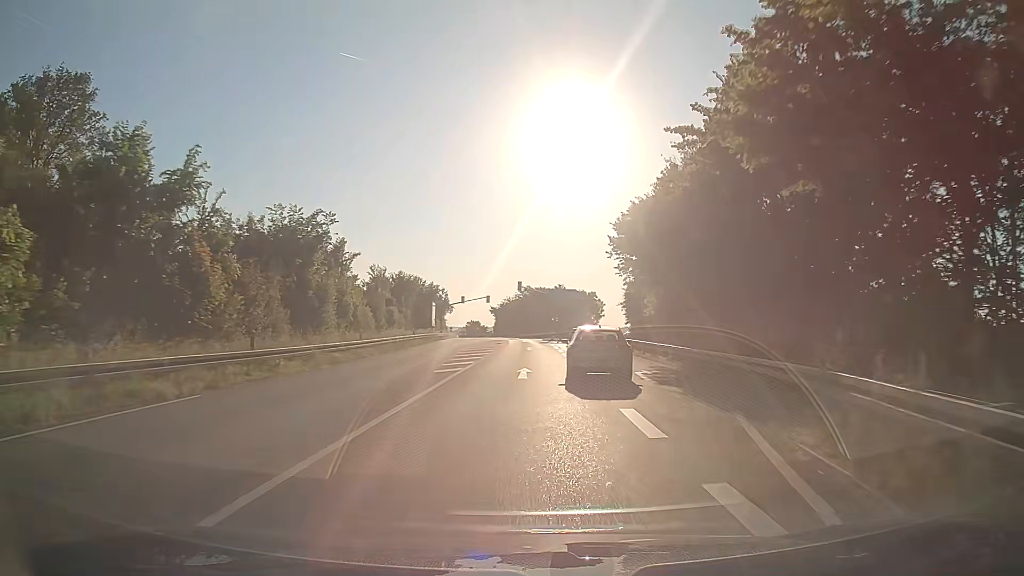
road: primary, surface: asphalt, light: Day
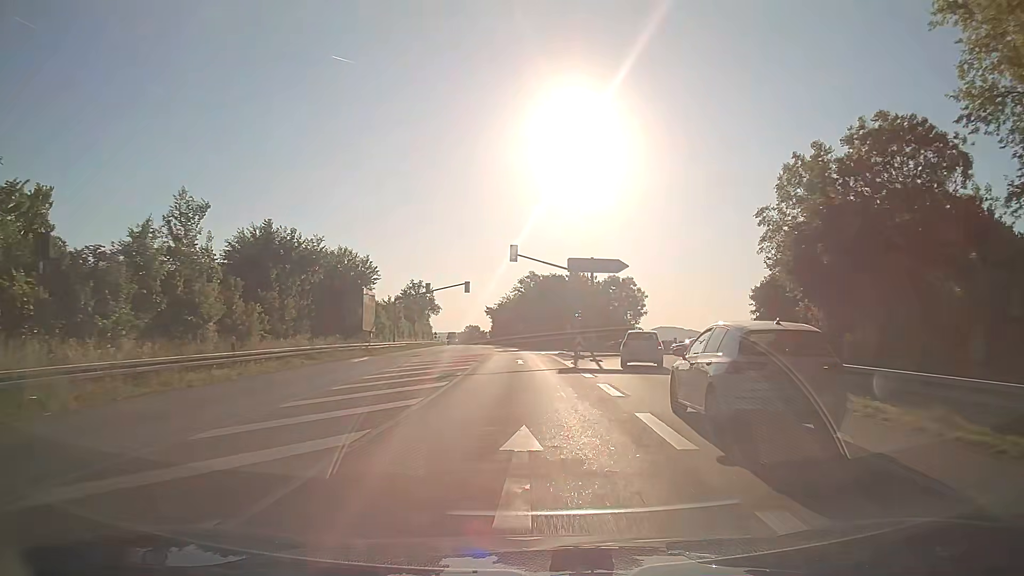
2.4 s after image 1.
(+0.1, +37.0) m; 0°
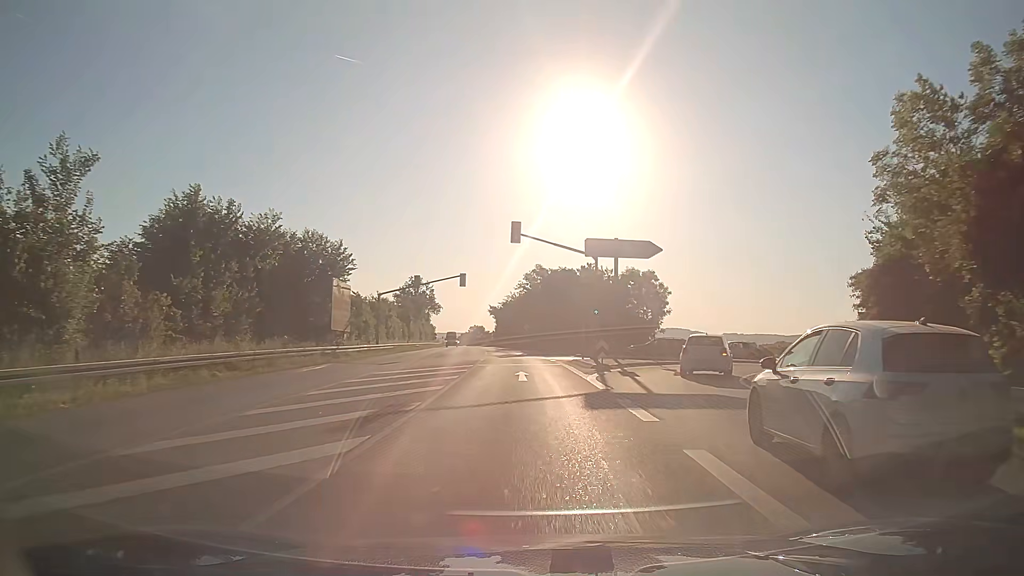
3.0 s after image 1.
(0.0, +9.3) m; -1°
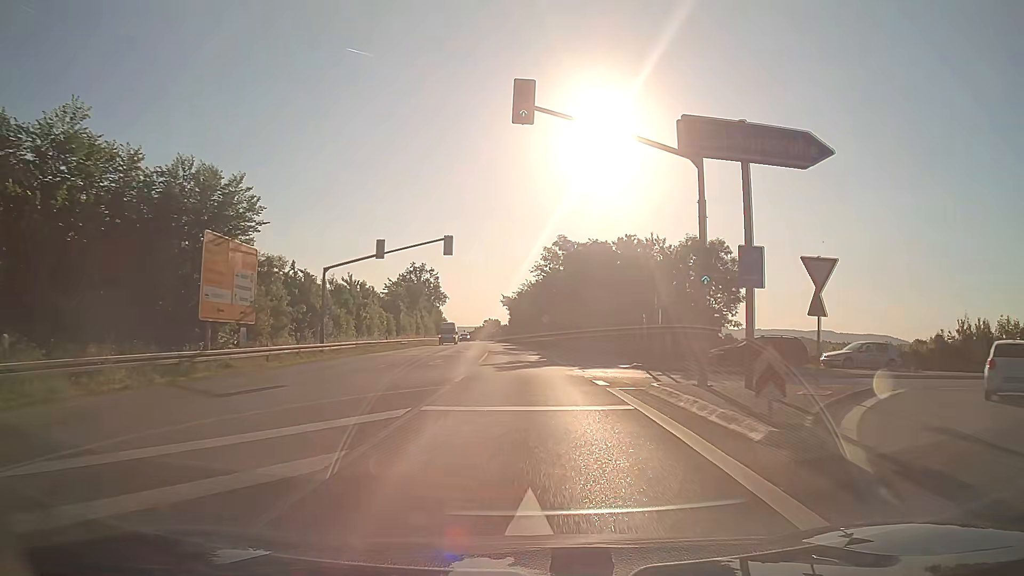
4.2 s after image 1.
(-0.2, +18.5) m; -2°
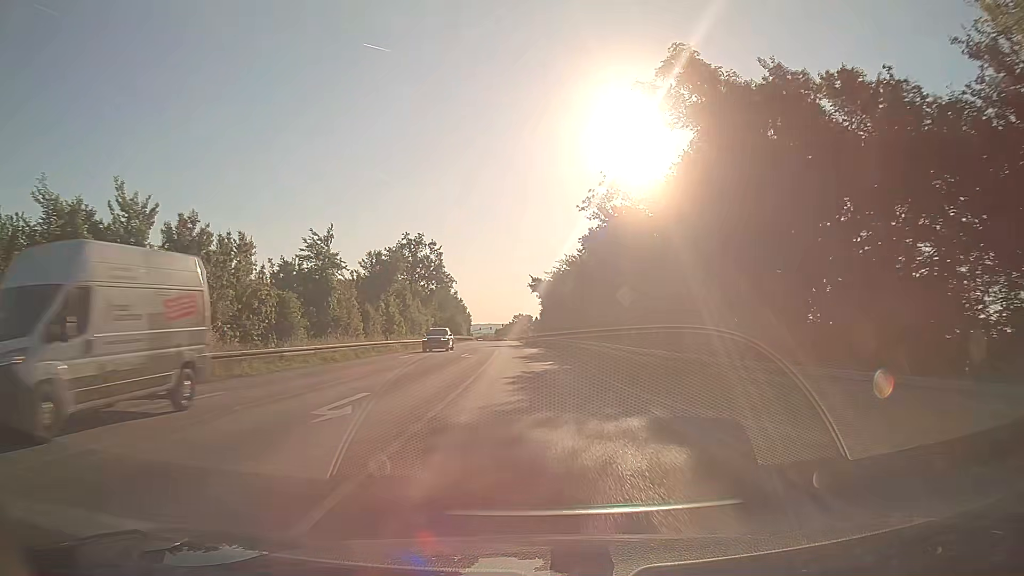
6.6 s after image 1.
(-1.0, +37.0) m; -3°
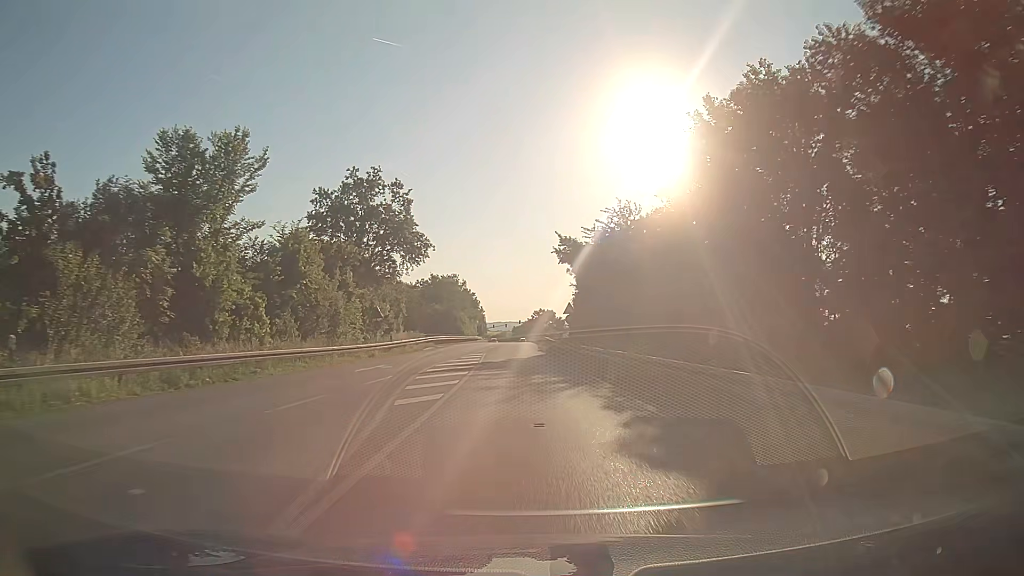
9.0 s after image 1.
(-0.6, +37.1) m; -2°
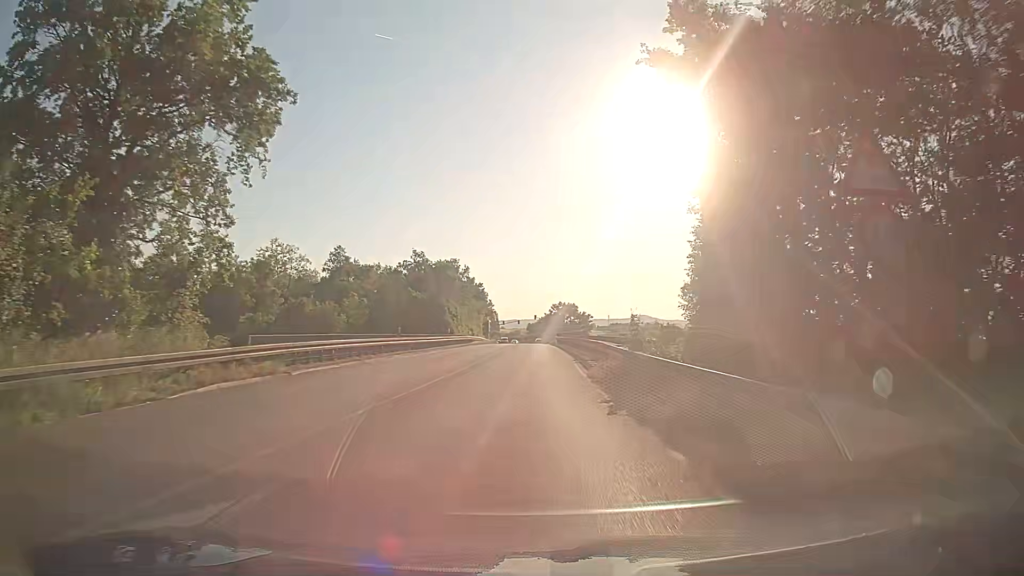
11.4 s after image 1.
(-0.6, +37.5) m; -1°
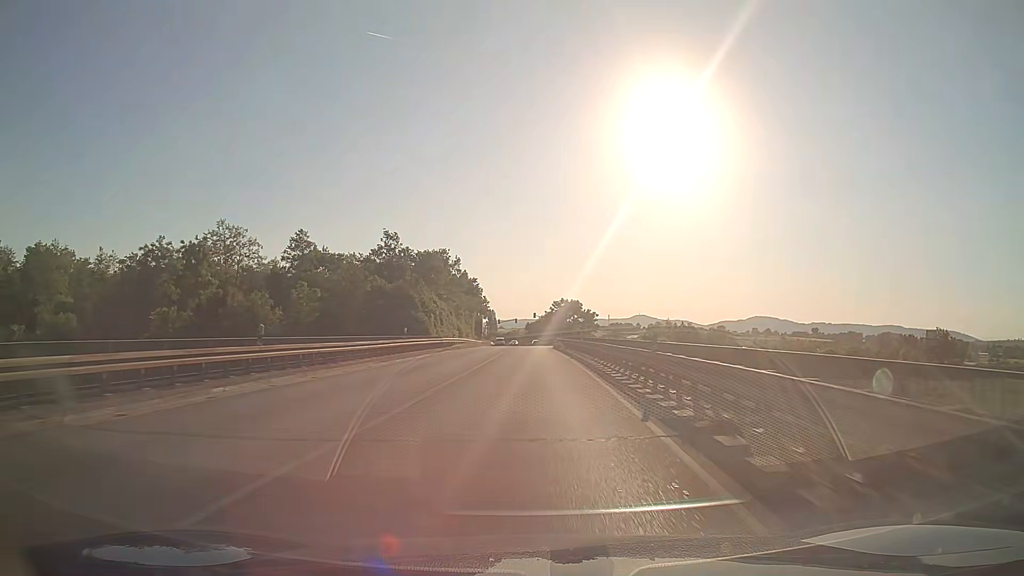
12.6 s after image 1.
(0.0, +18.9) m; 0°
(0, +10) (0, +20) (0, +30) (0, +40) (0, +50) (0, +60) (0, +70) (0, +80) (0, +90) (+1, +100) m
